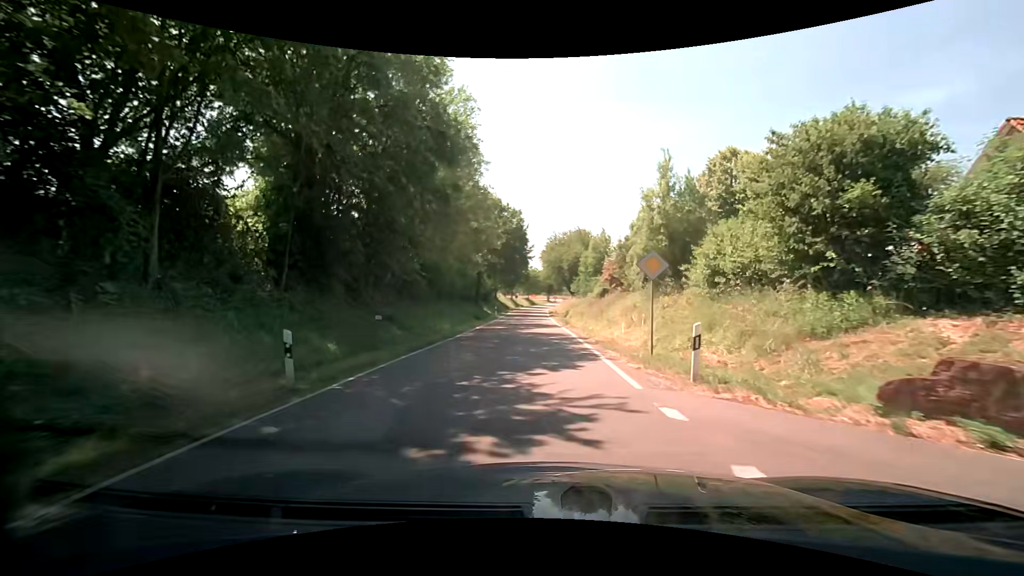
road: tertiary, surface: asphalt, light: Day
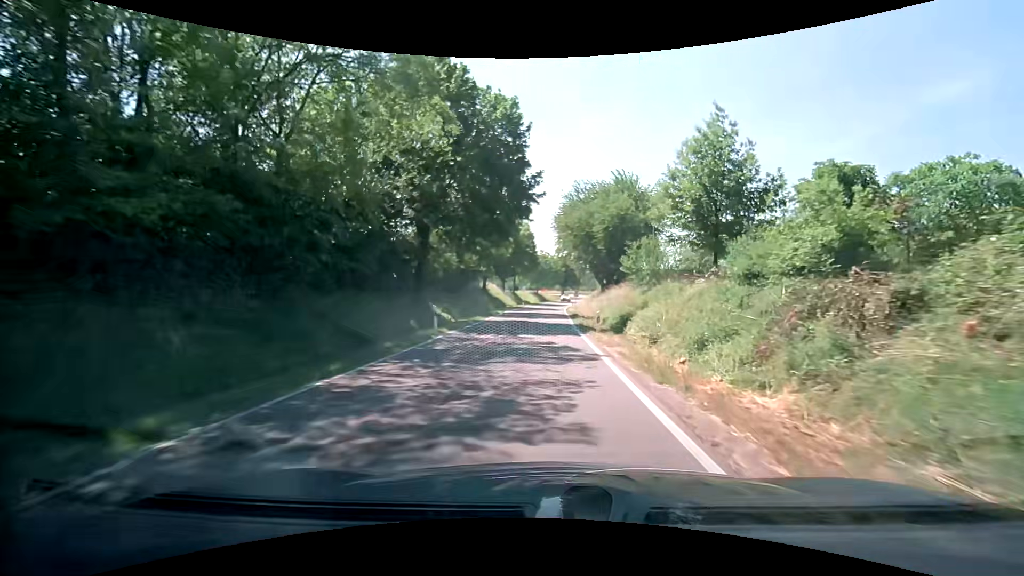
(-0.3, +34.8) m; -1°
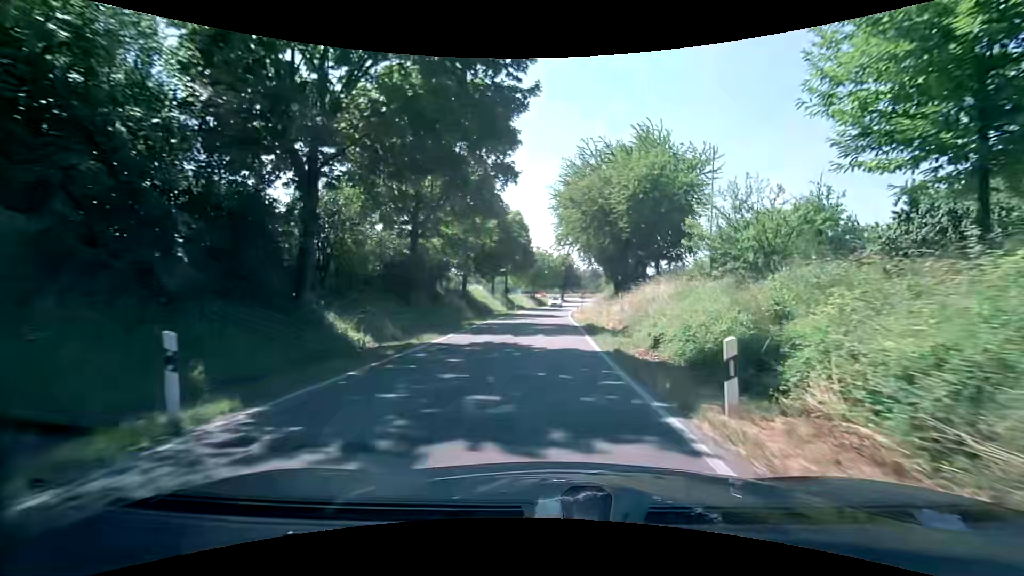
(0.0, +14.3) m; +1°
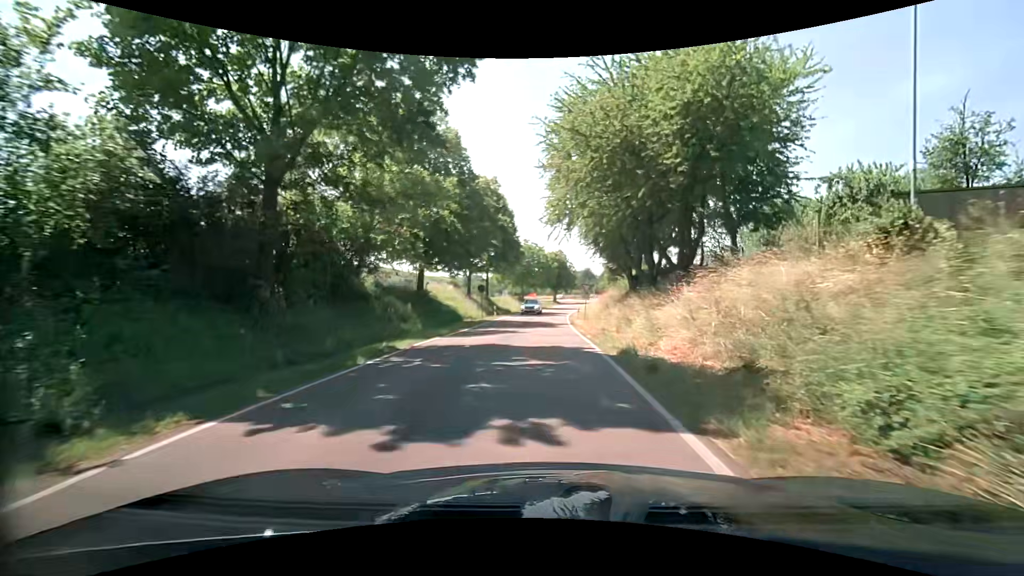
(+0.1, +14.2) m; +1°
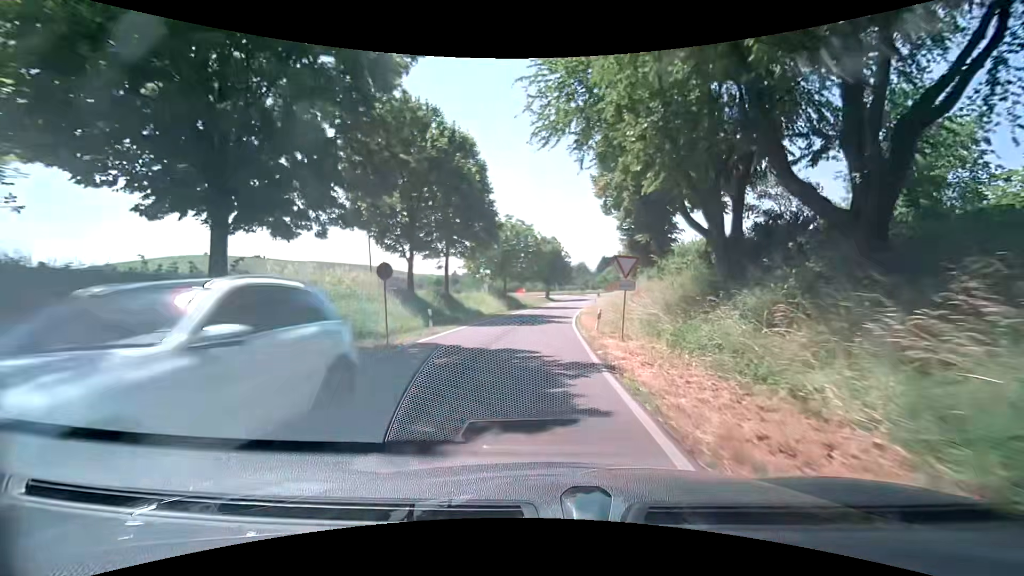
(0.0, +21.1) m; 0°
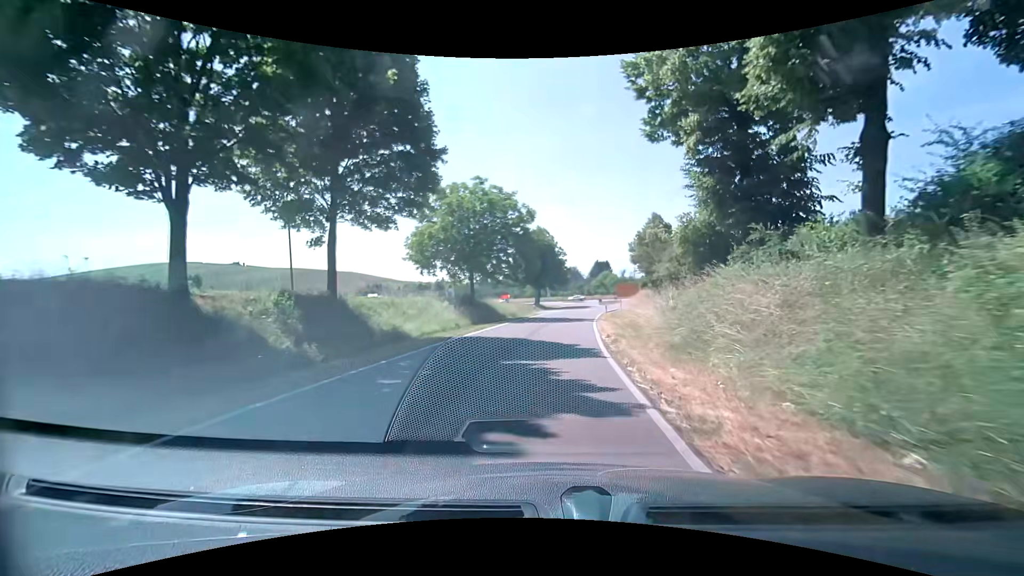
(+0.3, +21.3) m; +1°
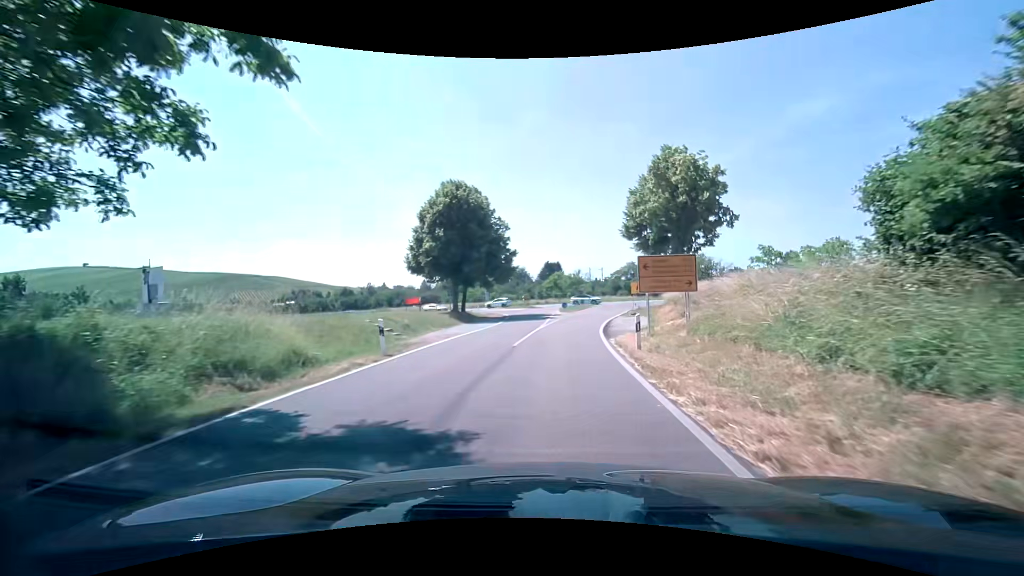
(+2.3, +35.5) m; +7°
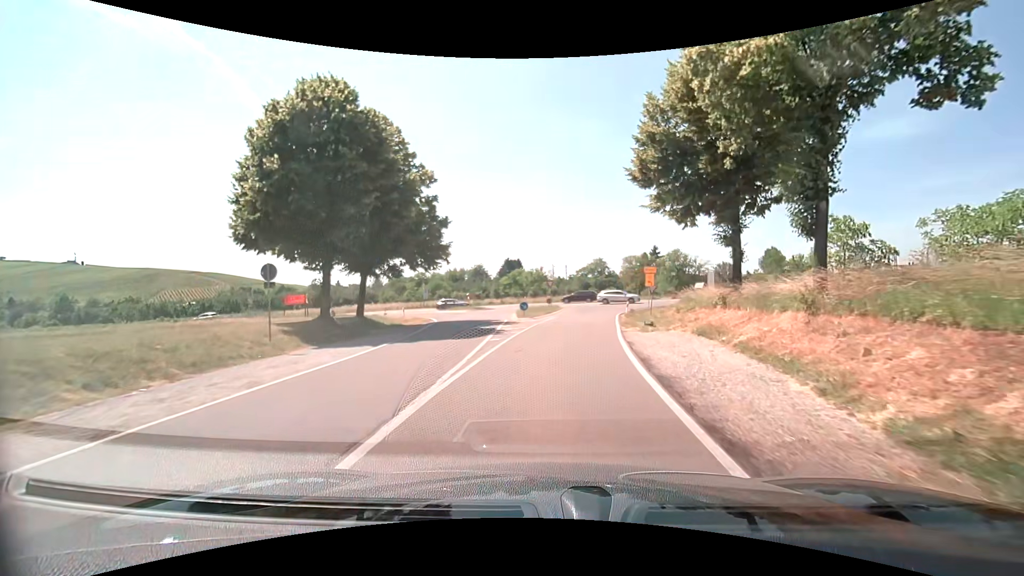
(+0.5, +20.1) m; +3°
